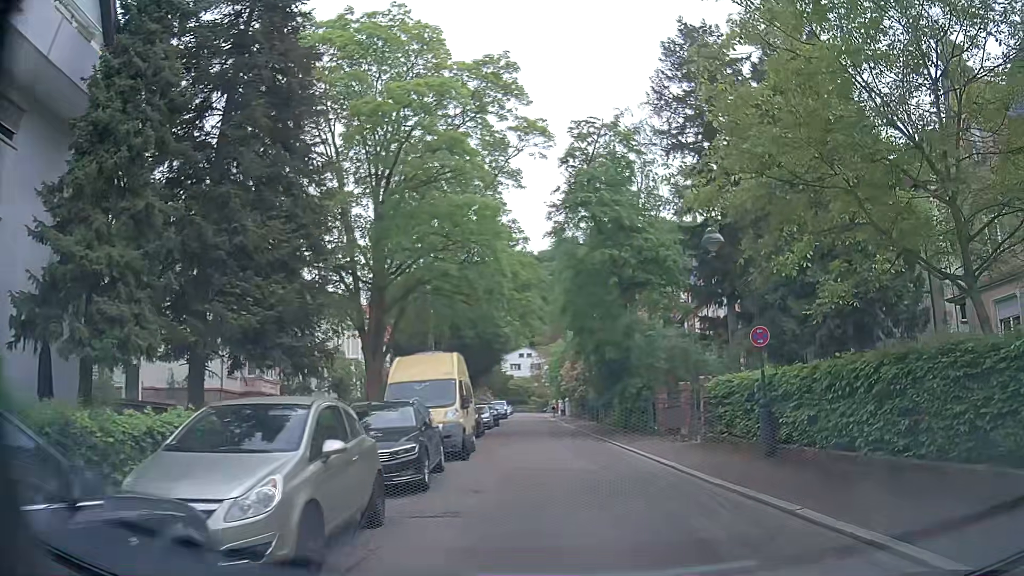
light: Day
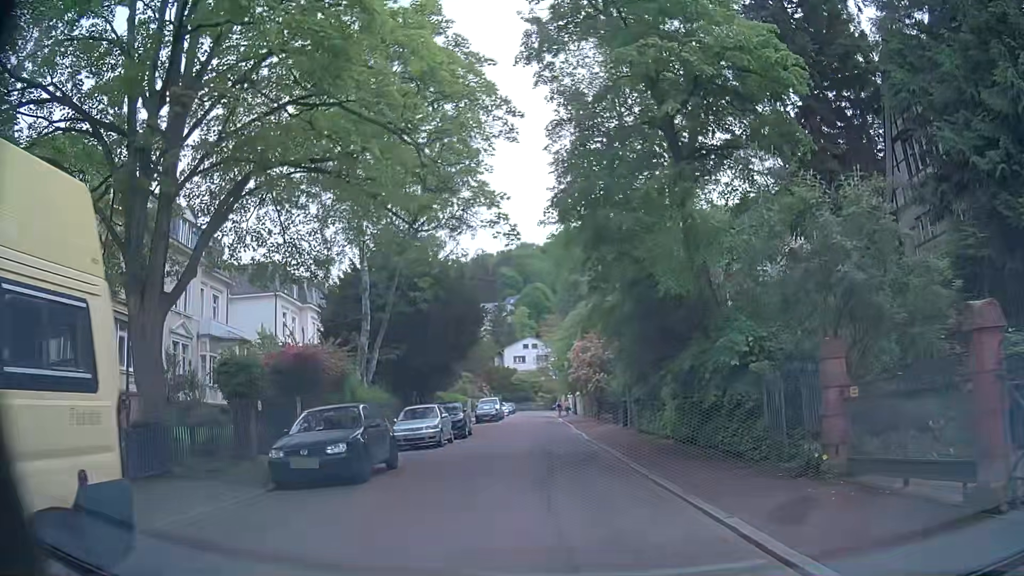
(+0.4, +16.8) m; -1°
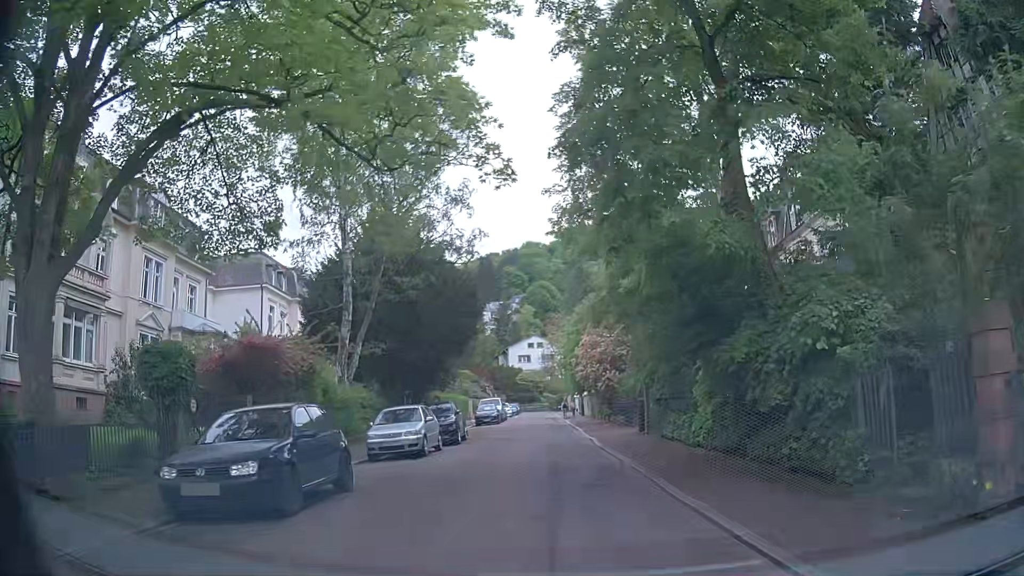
(0.0, +3.7) m; +1°
(0, +10) (0, +20) (-1, +30) (-2, +40) (-2, +50) (-3, +60) (-3, +70) (-4, +80) (-4, +90) (-5, +100) m
